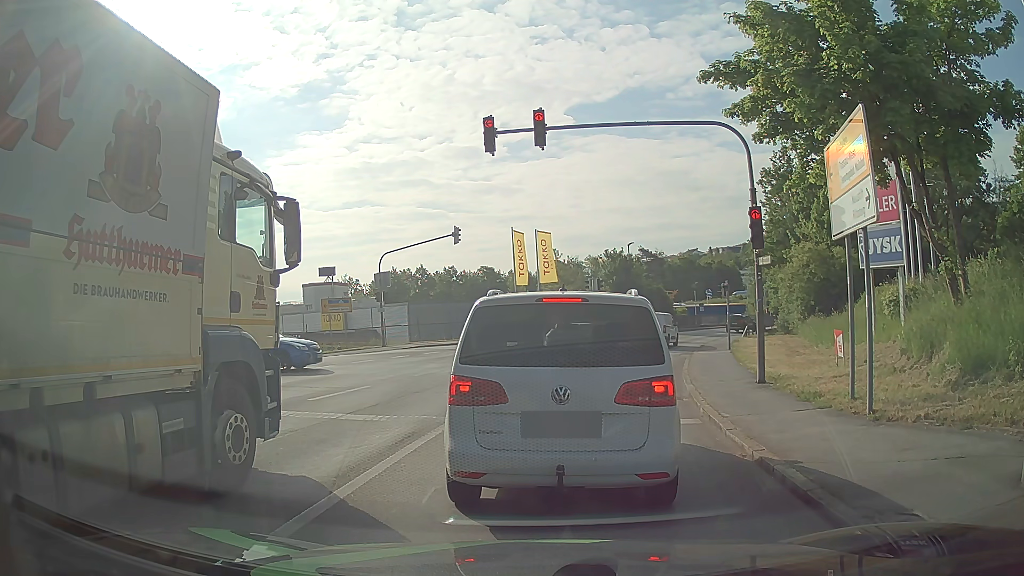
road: tertiary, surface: asphalt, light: Day
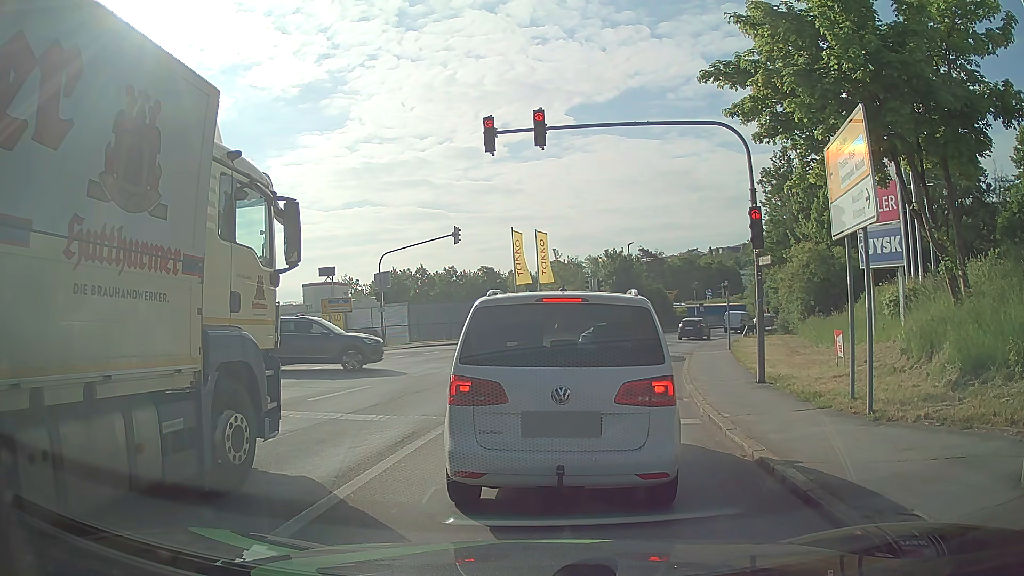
(0.0, 0.0) m; 0°
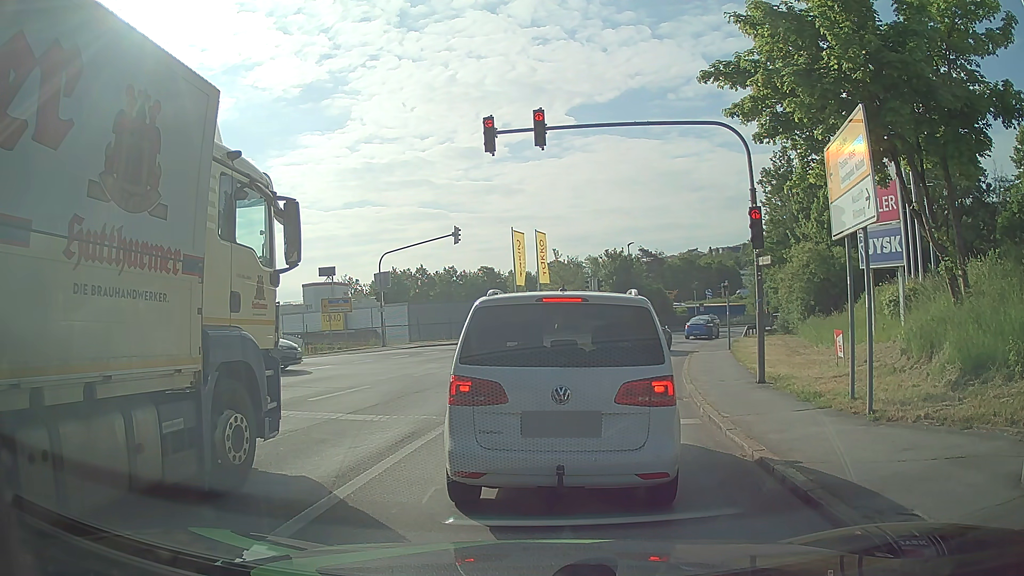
(0.0, 0.0) m; 0°
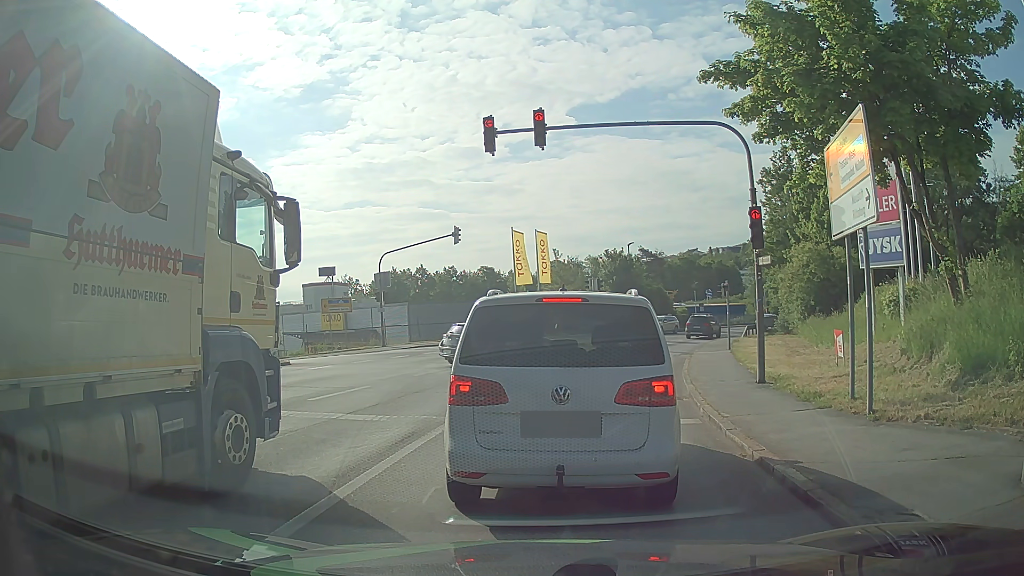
(0.0, 0.0) m; 0°
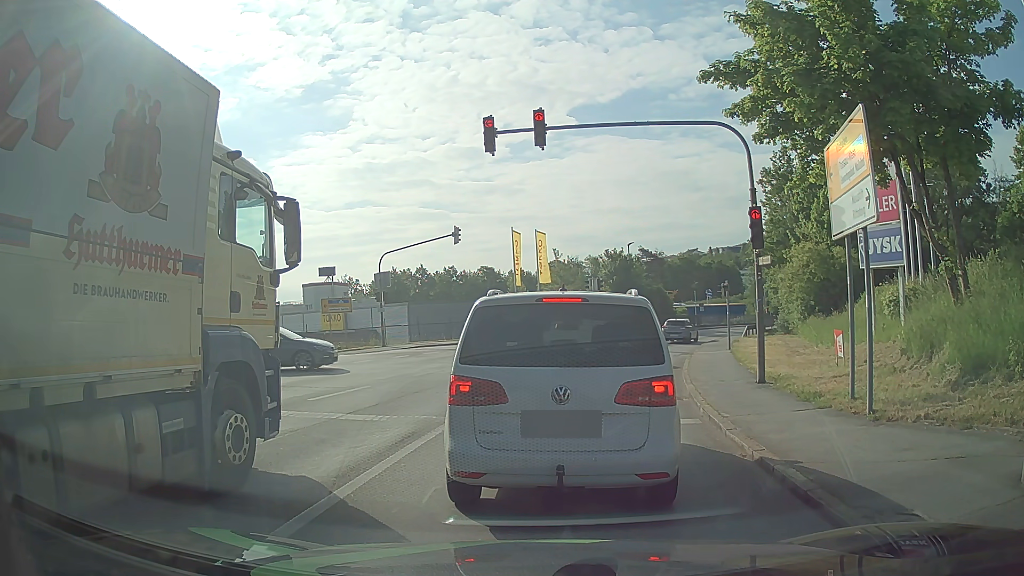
(0.0, 0.0) m; 0°
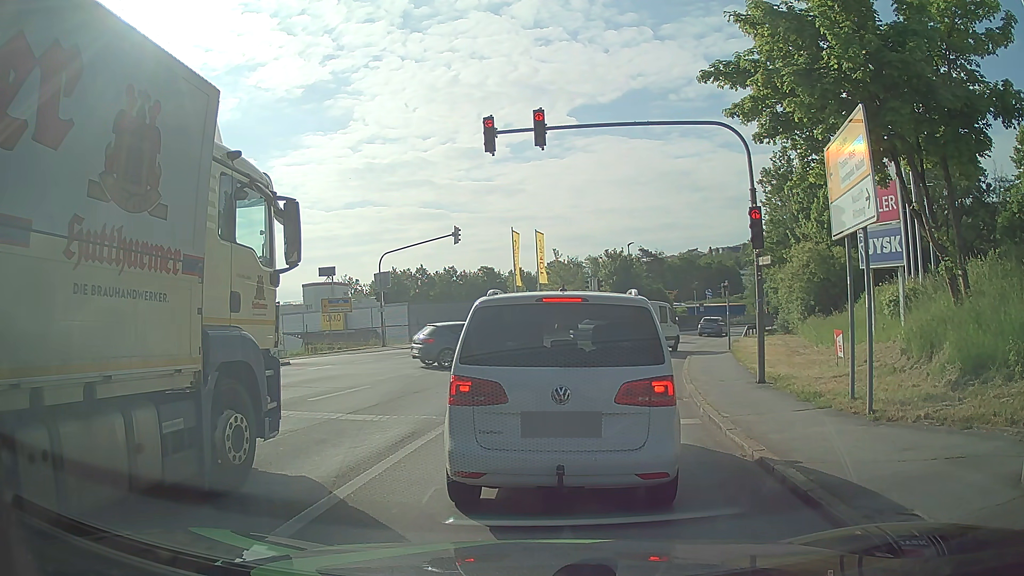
(0.0, 0.0) m; 0°
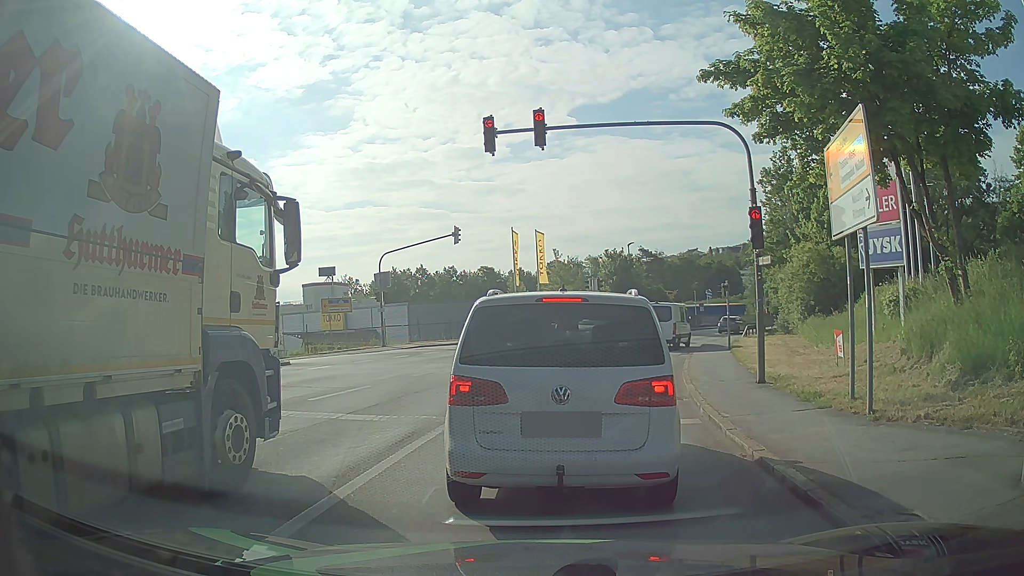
(0.0, 0.0) m; 0°
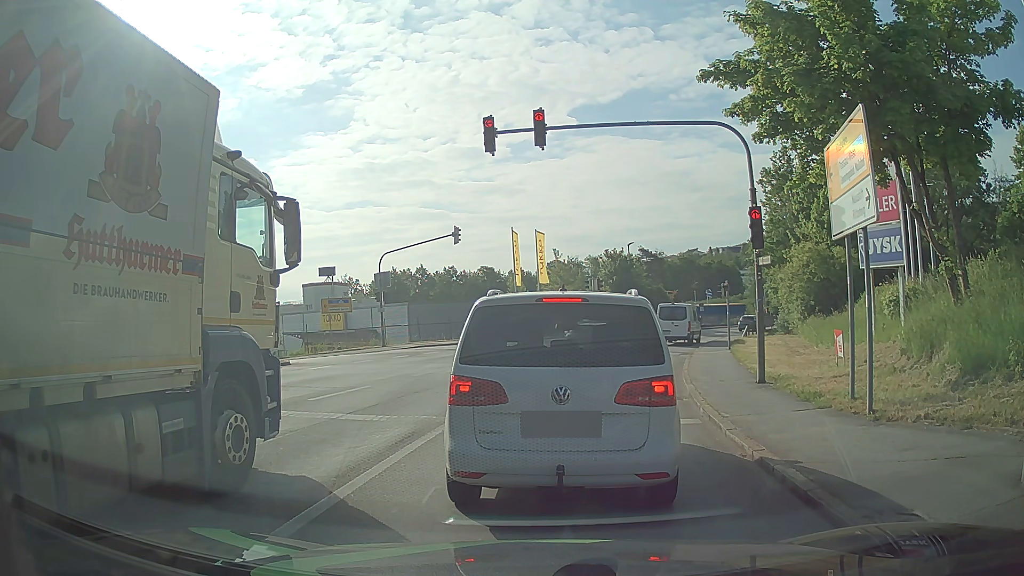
(0.0, 0.0) m; 0°
